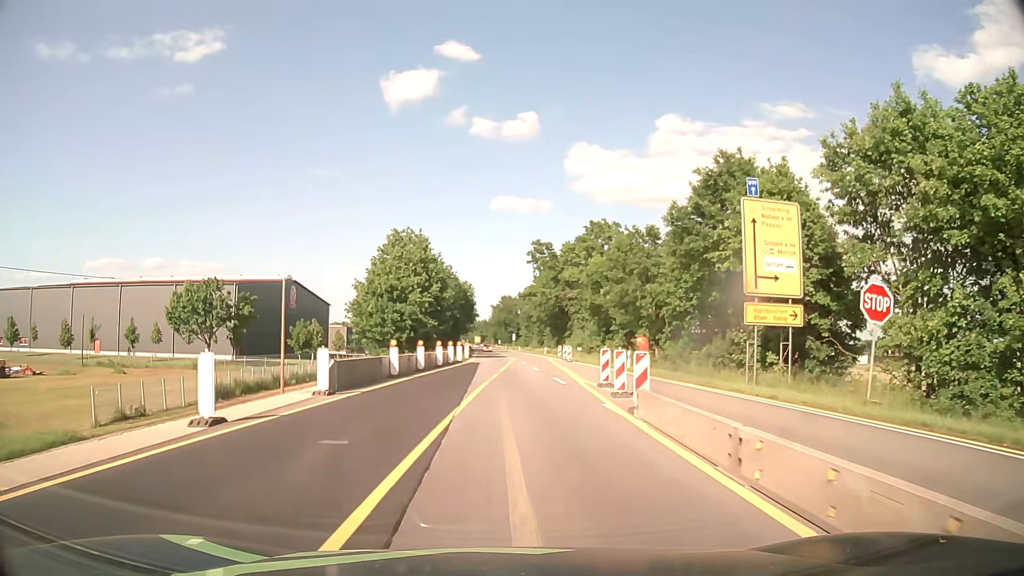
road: primary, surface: asphalt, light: Day
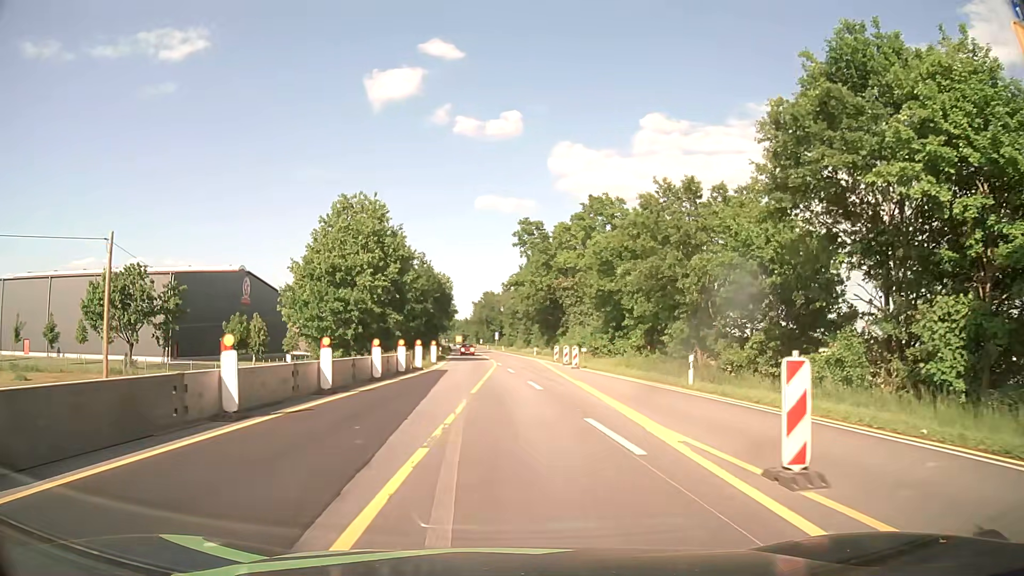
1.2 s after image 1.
(+0.1, +15.3) m; +1°
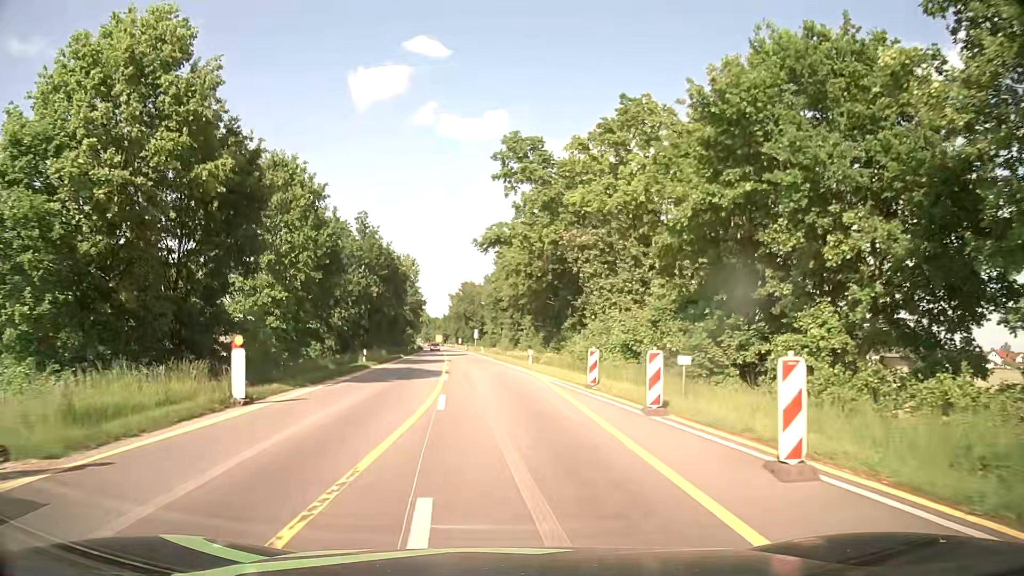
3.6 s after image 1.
(+0.8, +30.5) m; +2°
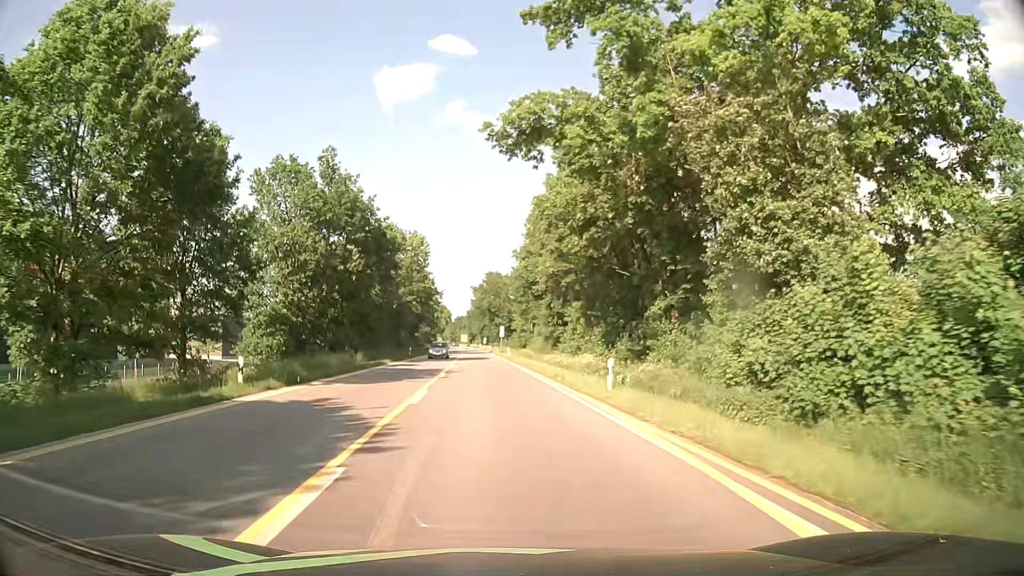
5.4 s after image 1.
(-0.5, +22.9) m; -2°
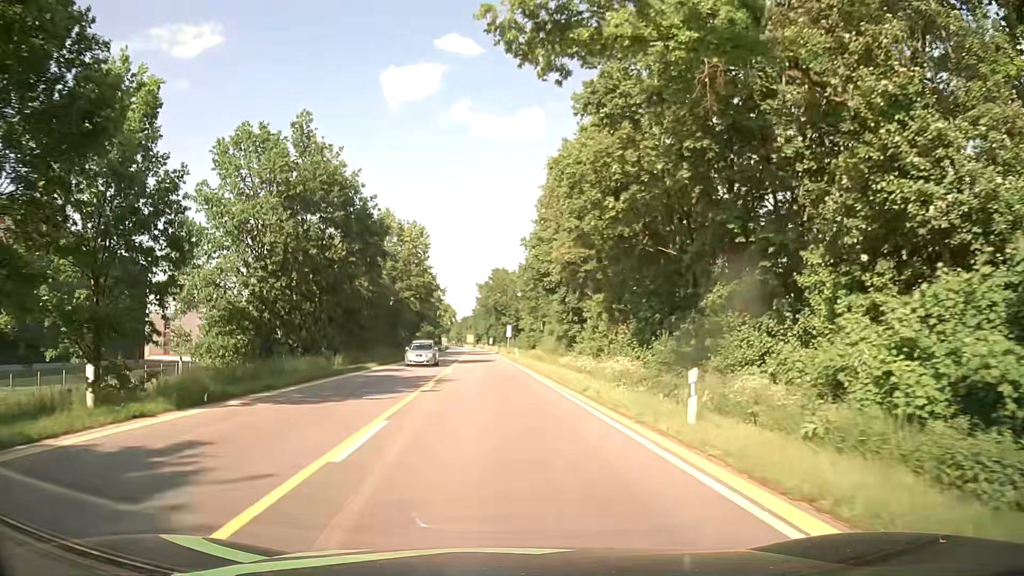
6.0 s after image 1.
(0.0, +7.6) m; -1°
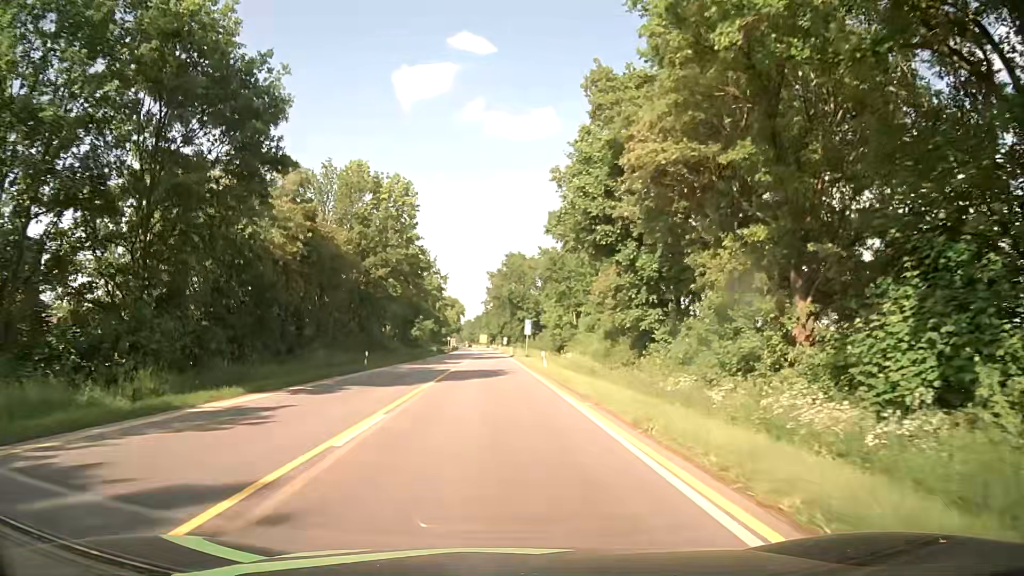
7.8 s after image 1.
(-0.3, +22.9) m; -1°
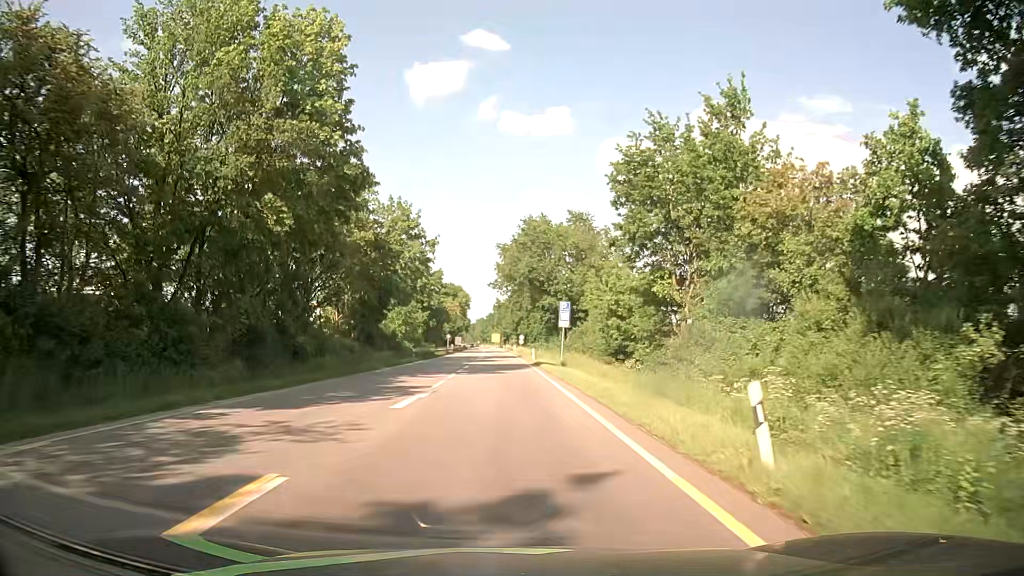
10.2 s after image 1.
(-0.2, +30.6) m; -1°
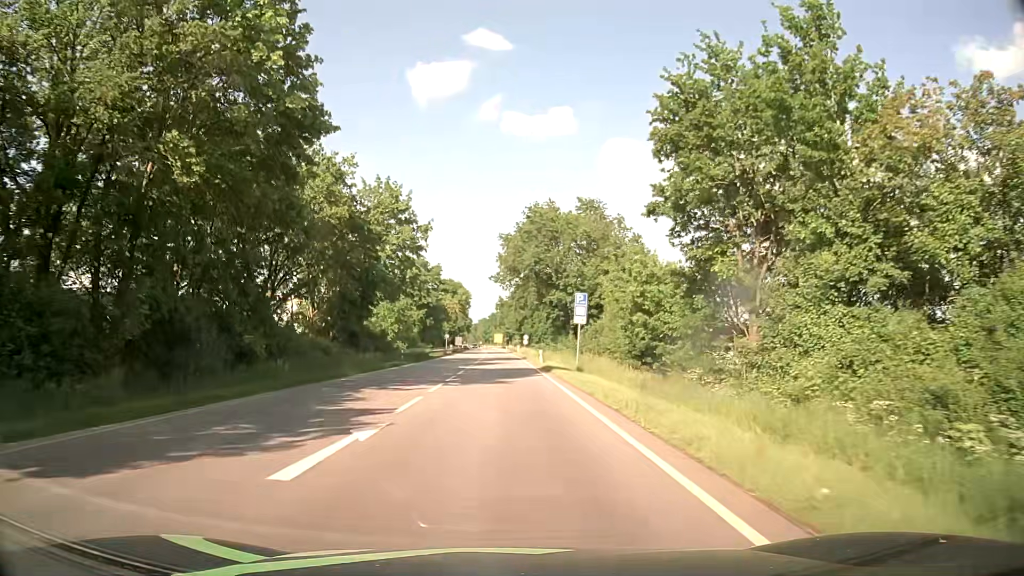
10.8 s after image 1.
(0.0, +7.7) m; 0°
(0, +10) (0, +20) (0, +30) (0, +40) (-1, +50) (-1, +60) (-1, +70) (-1, +80) (-1, +90) (-2, +100) m
